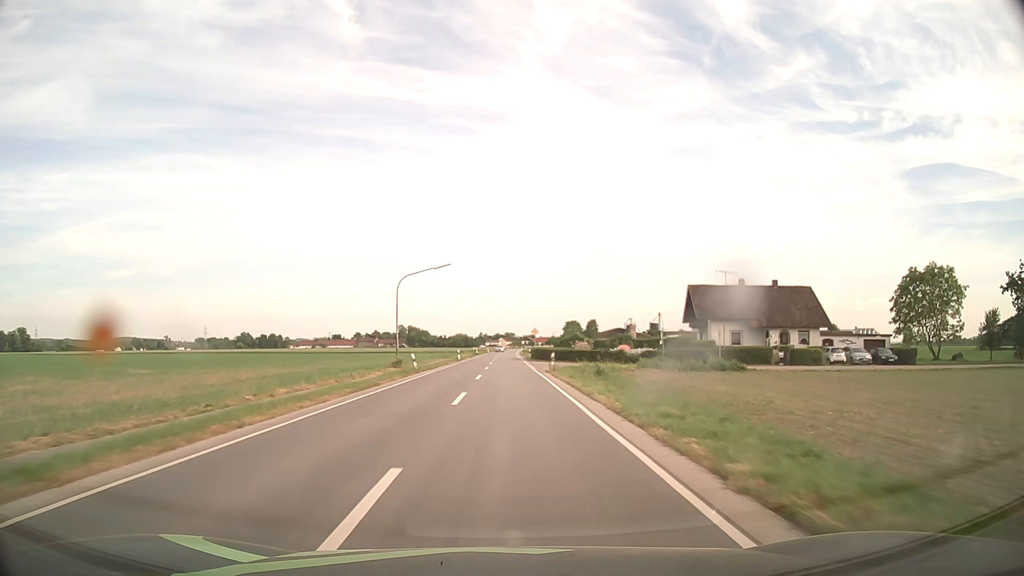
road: secondary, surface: asphalt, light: Day
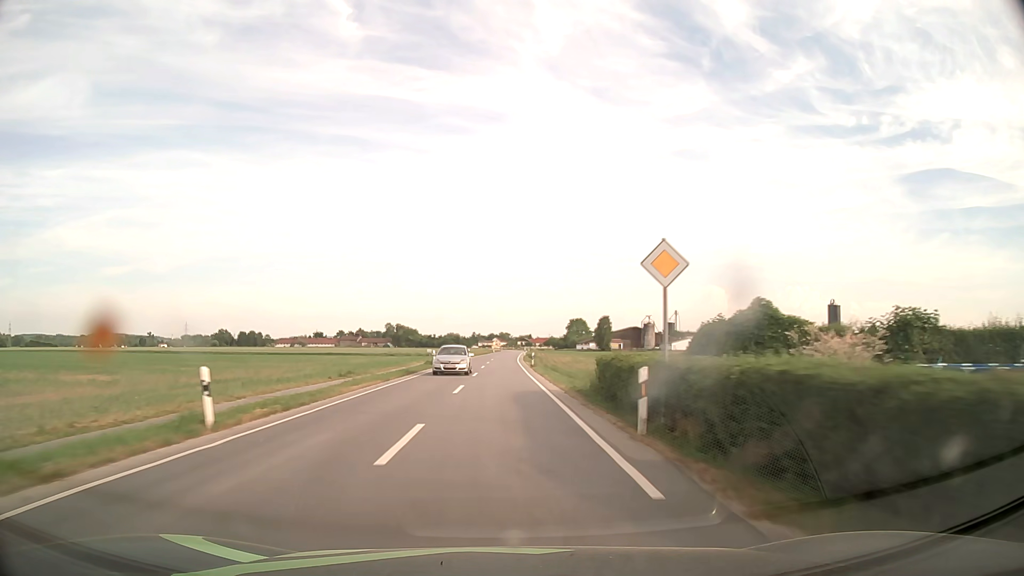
(+0.2, +55.7) m; 0°
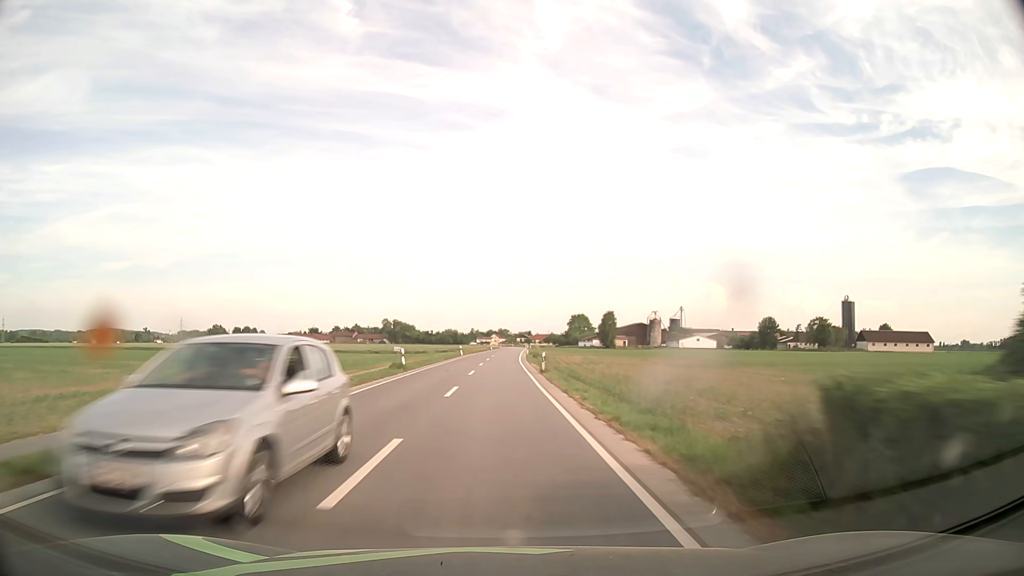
(0.0, +14.0) m; 0°
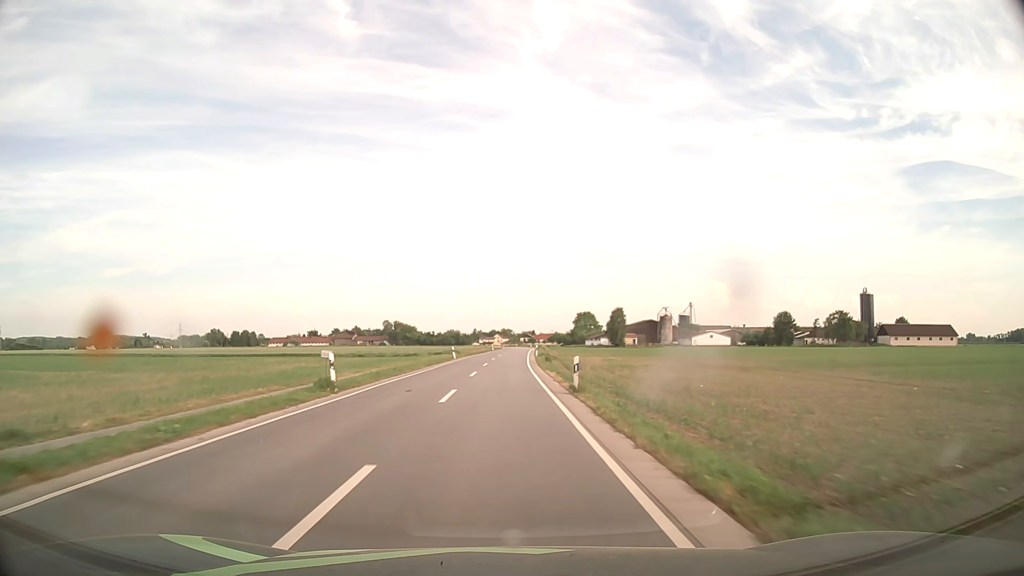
(0.0, +14.1) m; 0°
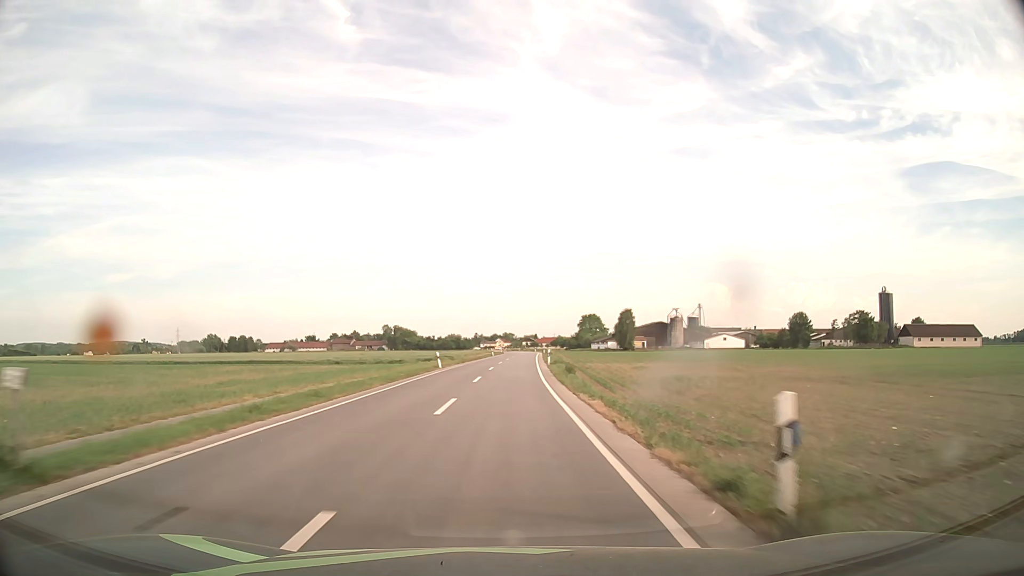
(0.0, +14.1) m; 0°
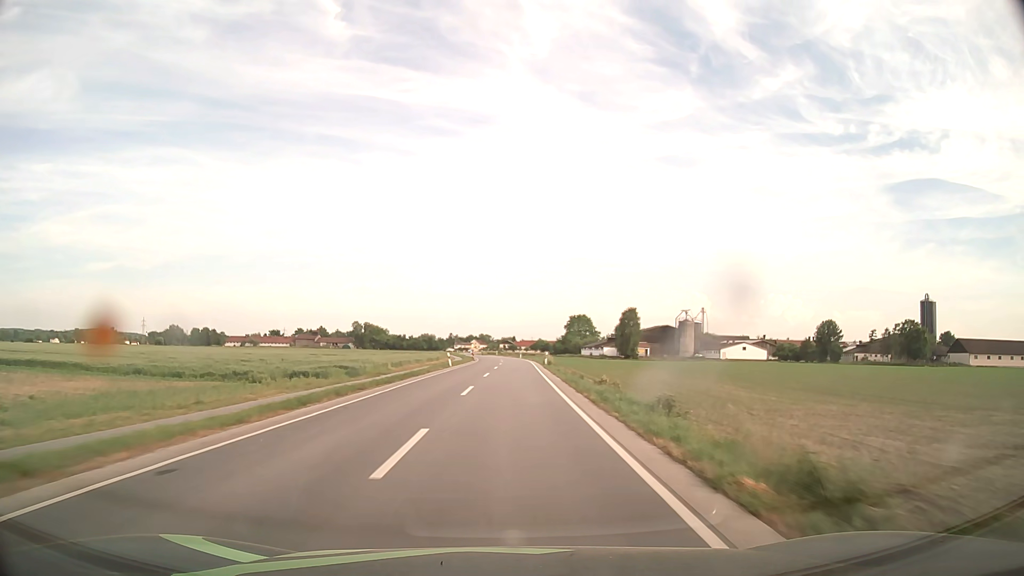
(+0.5, +42.3) m; +2°
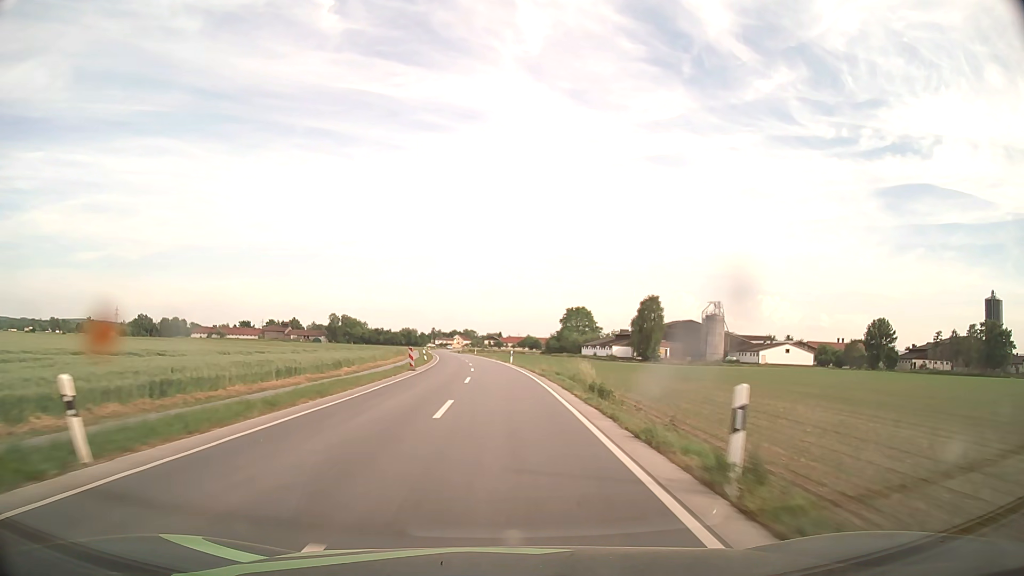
(+0.7, +42.3) m; +1°
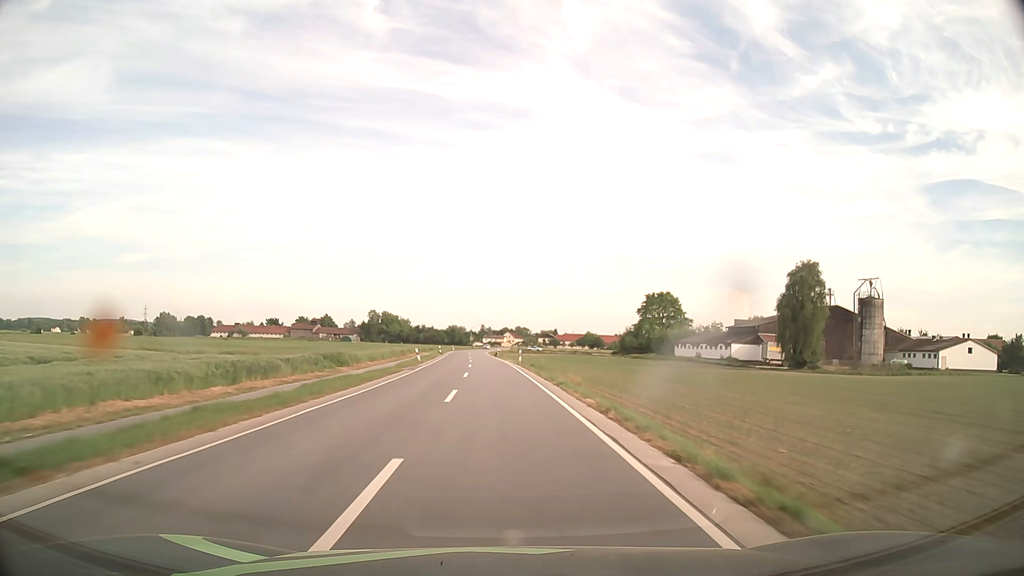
(-1.7, +56.6) m; -4°
(0, +10) (0, +20) (-1, +30) (-1, +40) (-1, +50) (-2, +60) (-2, +70) (-3, +80) (-4, +90) (-4, +100) m
